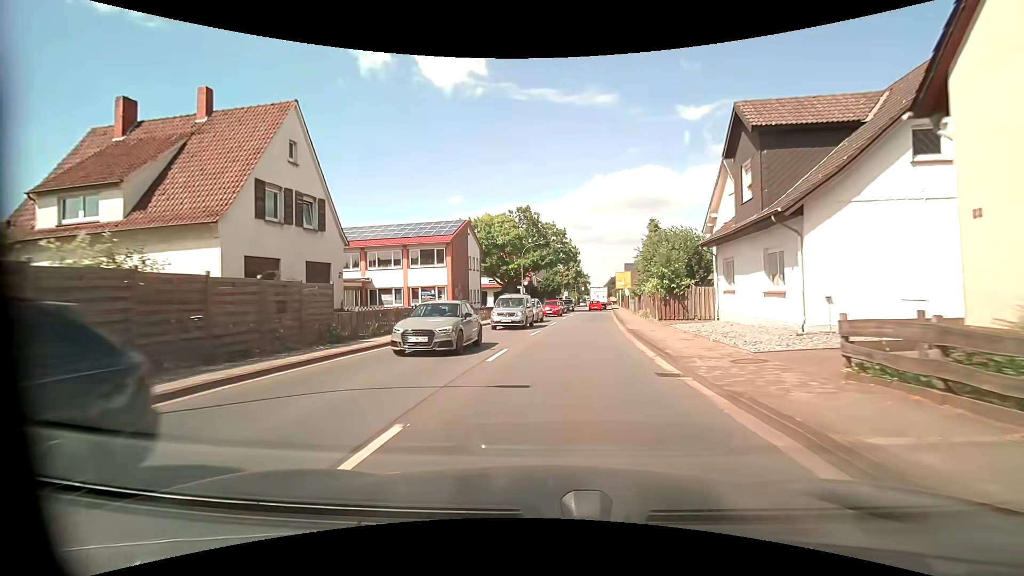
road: primary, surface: asphalt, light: Day
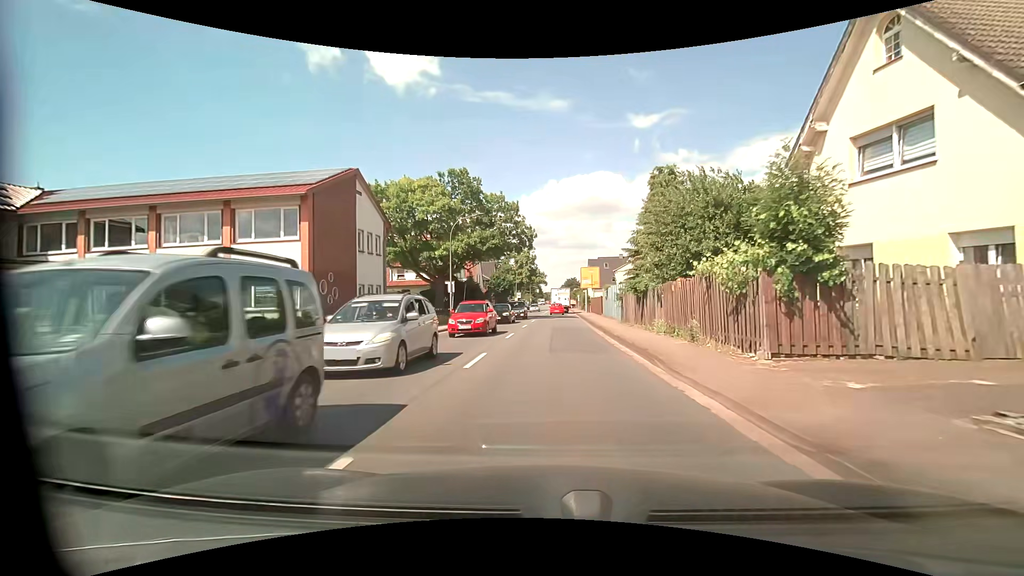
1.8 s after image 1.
(+0.9, +18.9) m; +5°
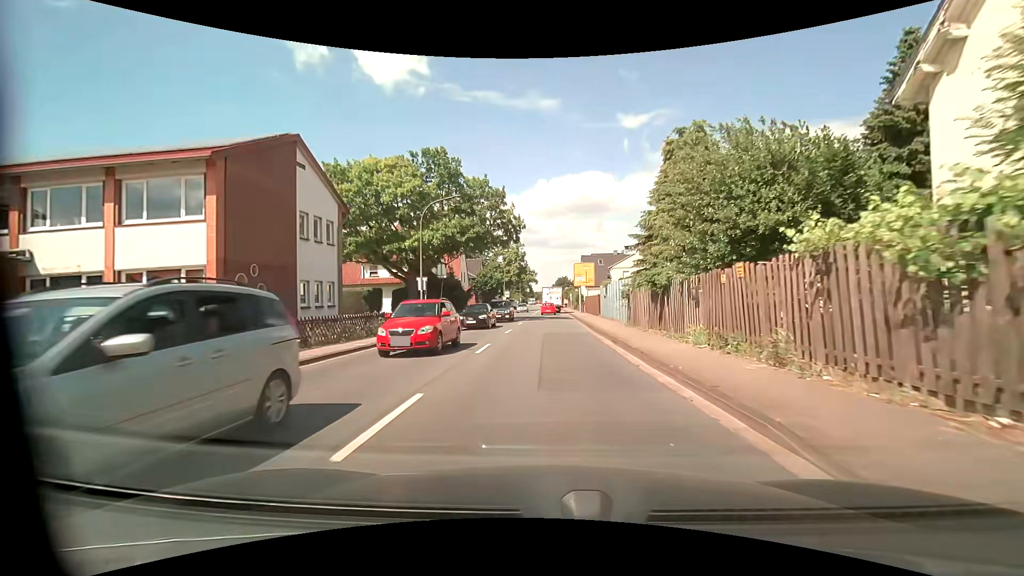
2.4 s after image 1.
(+0.1, +5.9) m; +2°
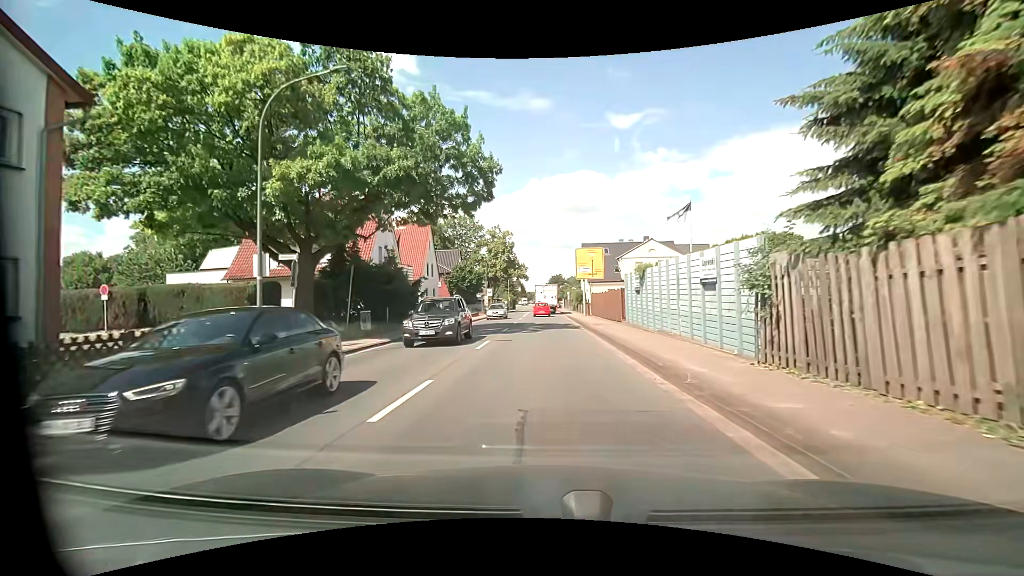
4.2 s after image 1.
(-0.1, +16.5) m; -1°
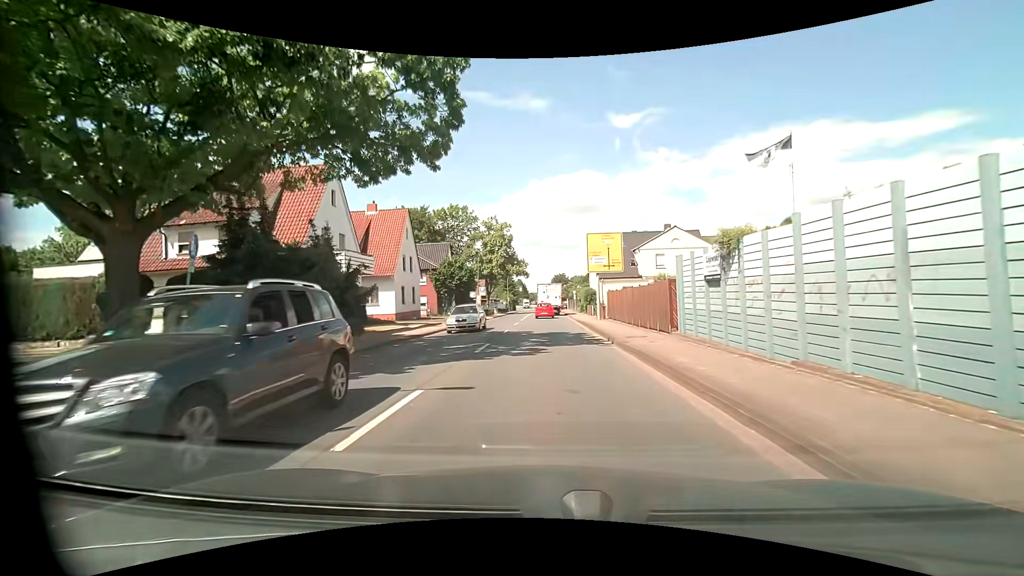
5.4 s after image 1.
(+0.1, +9.9) m; 0°
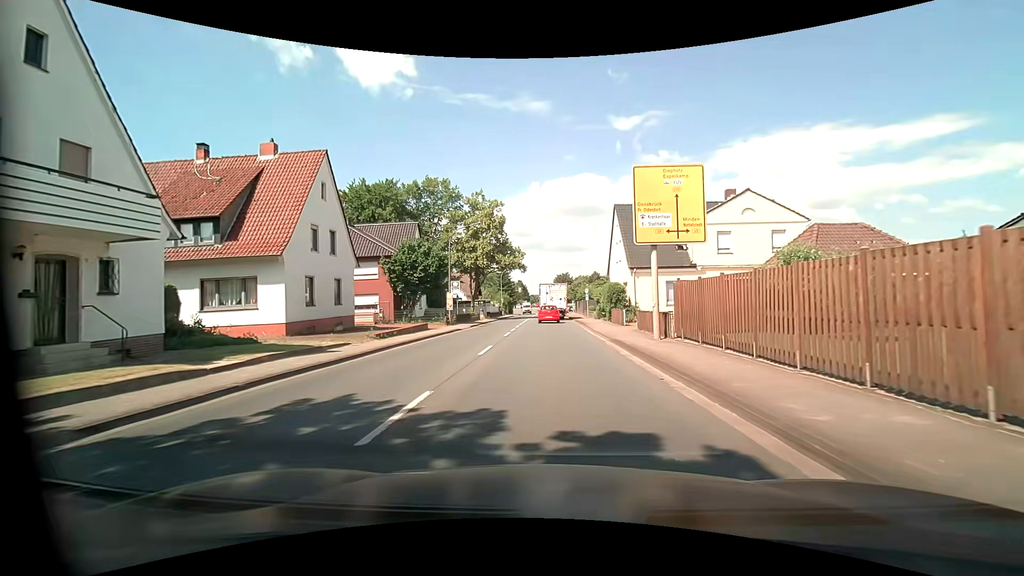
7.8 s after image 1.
(0.0, +17.7) m; 0°
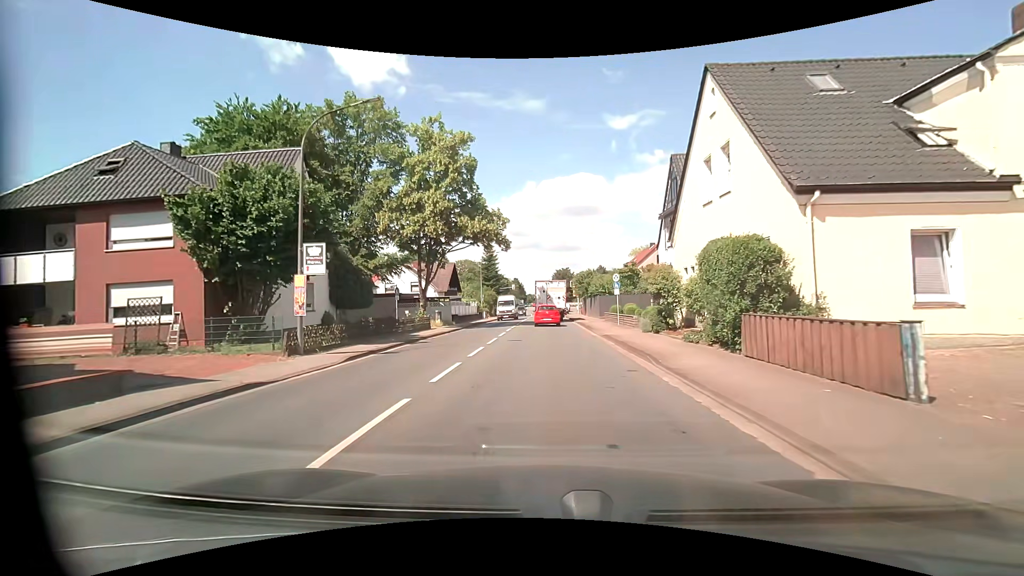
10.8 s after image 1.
(0.0, +23.0) m; 0°
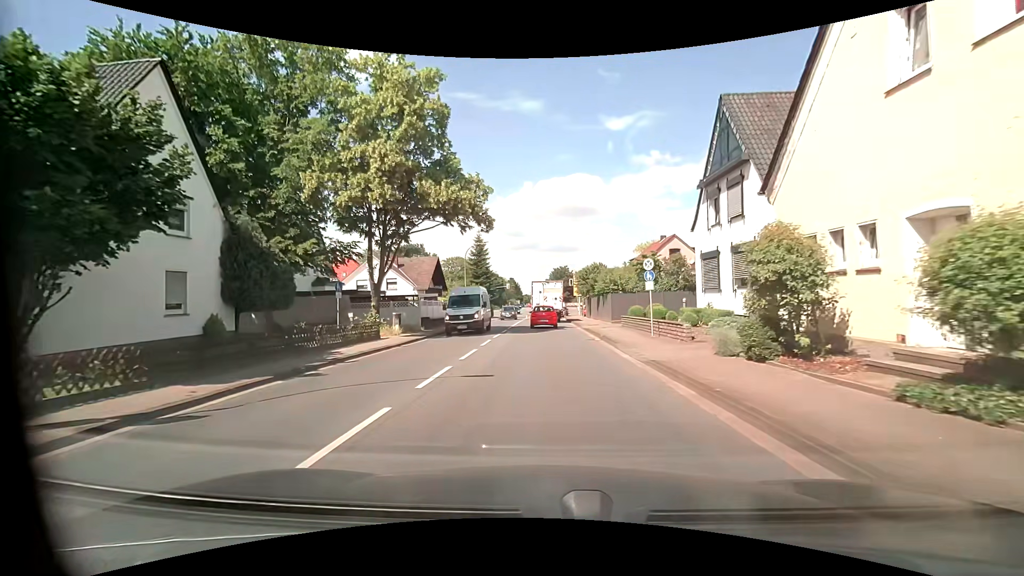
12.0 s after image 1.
(0.0, +9.6) m; 0°
(0, +10) (0, +20) (0, +30) (0, +40) (0, +50) (+1, +60) (+2, +70) (+3, +80) (+4, +90) (+6, +100) m
